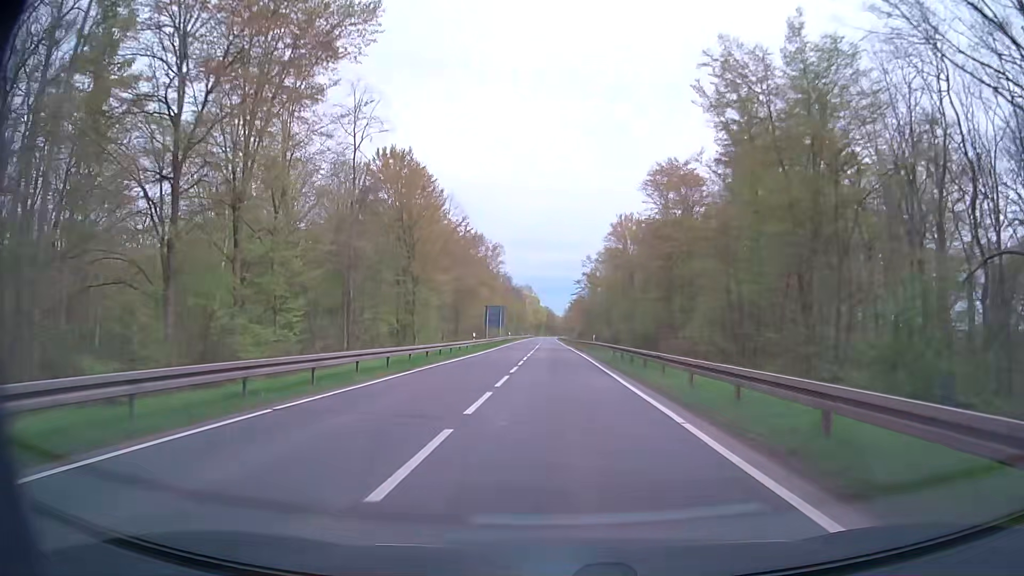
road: secondary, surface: asphalt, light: Day
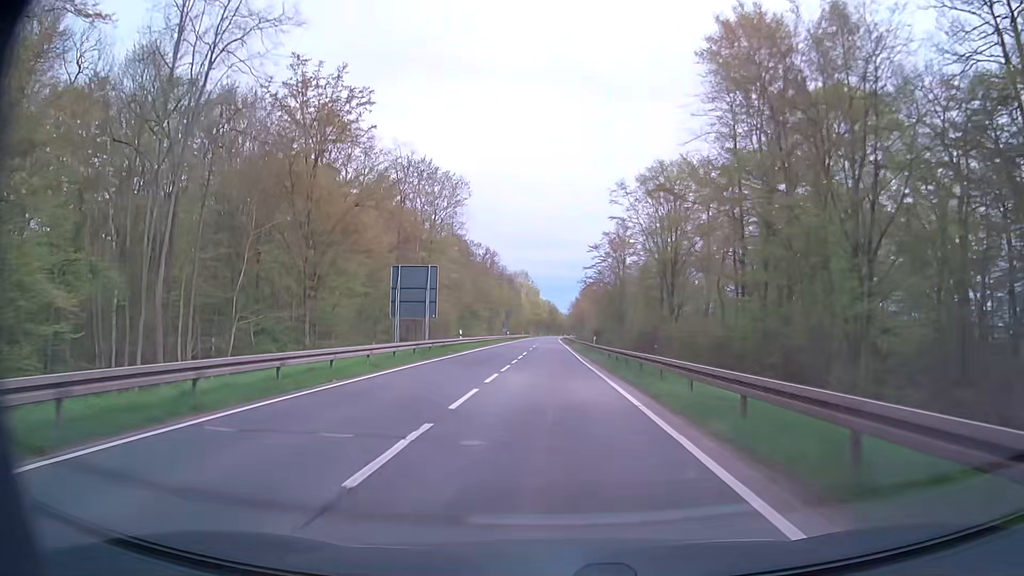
(+0.4, +53.7) m; 0°
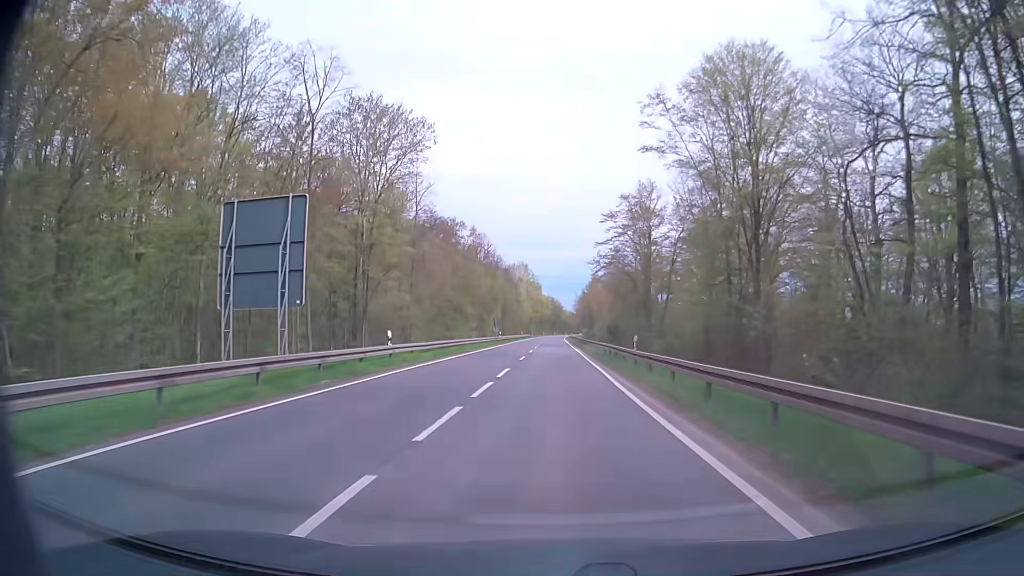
(0.0, +21.4) m; 0°
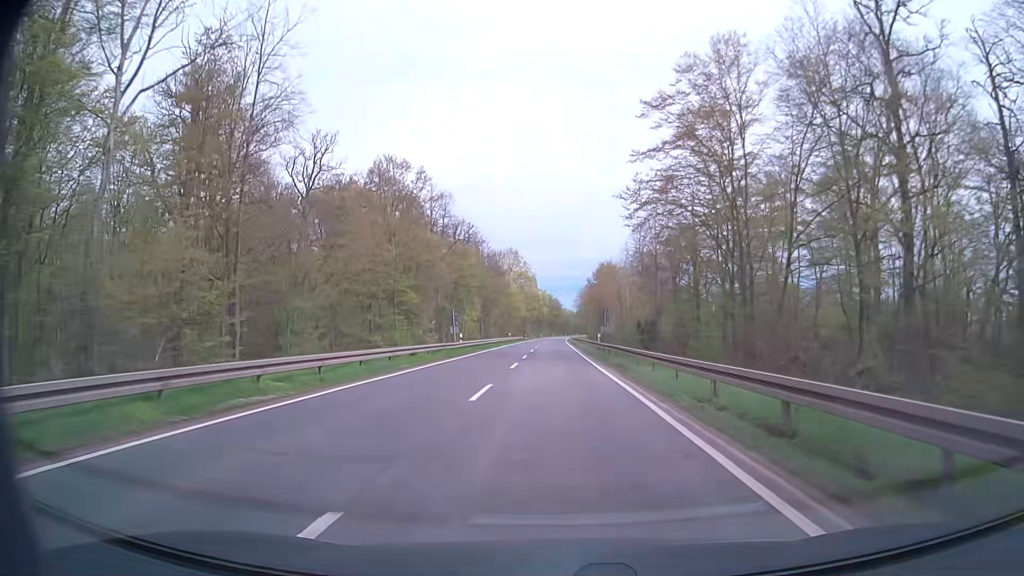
(-0.1, +32.2) m; +1°
(0, +10) (0, +20) (0, +30) (0, +40) (0, +50) (0, +60) (0, +70) (-1, +80) (-1, +90) (-1, +100) m
